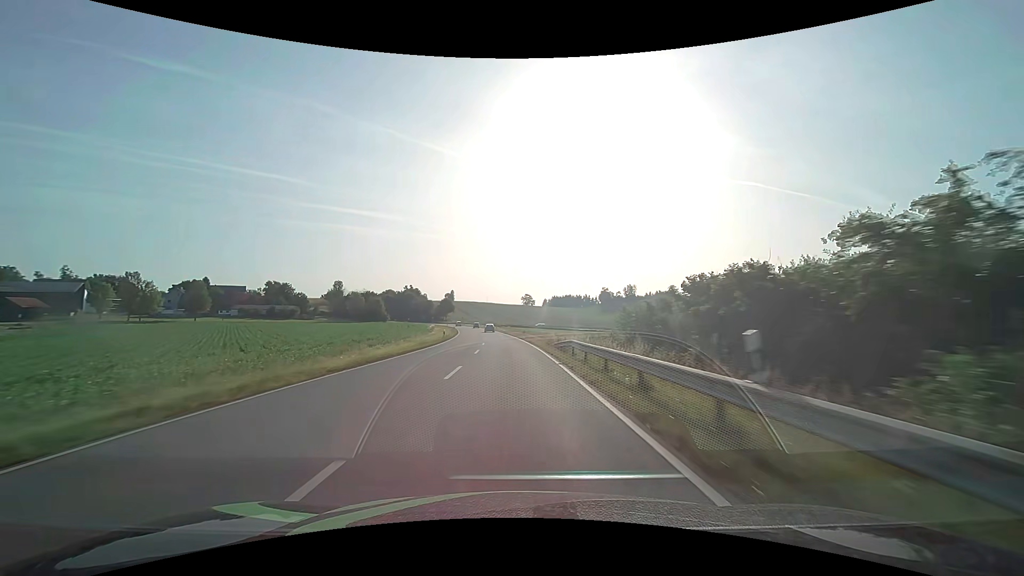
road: secondary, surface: asphalt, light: Day
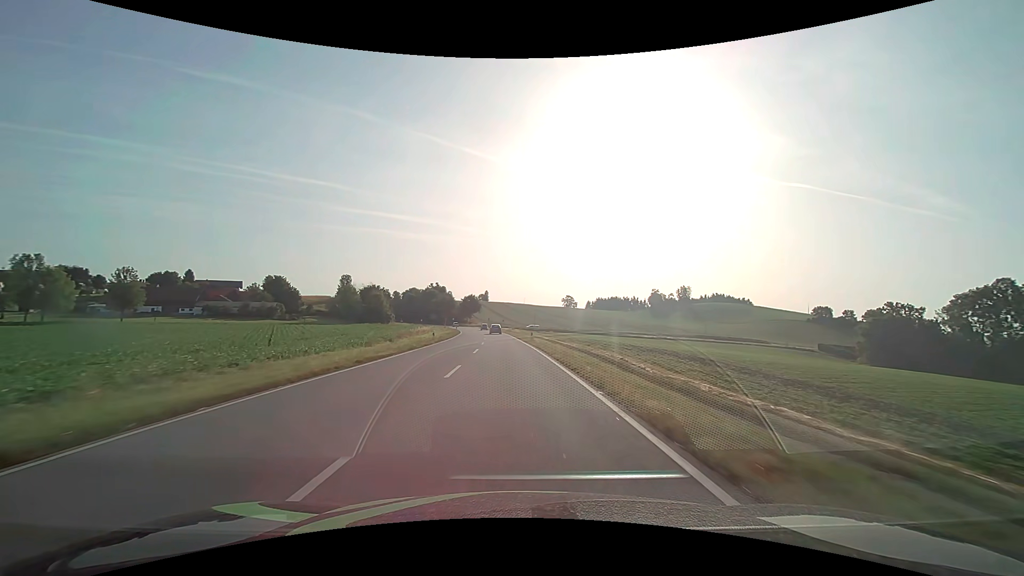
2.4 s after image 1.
(-2.2, +59.5) m; -4°
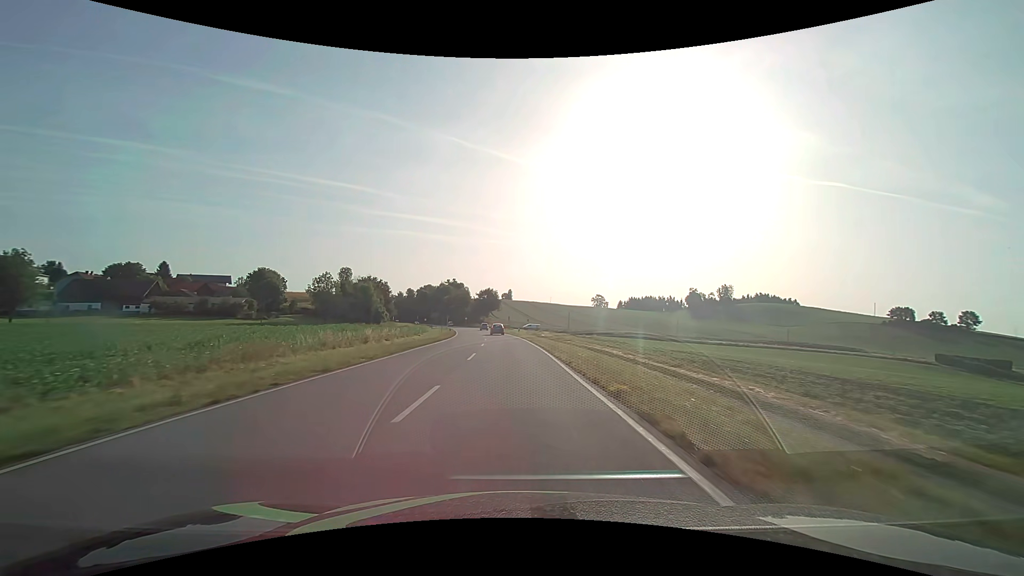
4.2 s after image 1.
(-1.1, +41.9) m; -3°
(0, +10) (0, +20) (-1, +30) (-1, +40) (-2, +50) (-2, +60) (-3, +70) (-4, +80) (-5, +90) (-7, +100) m
